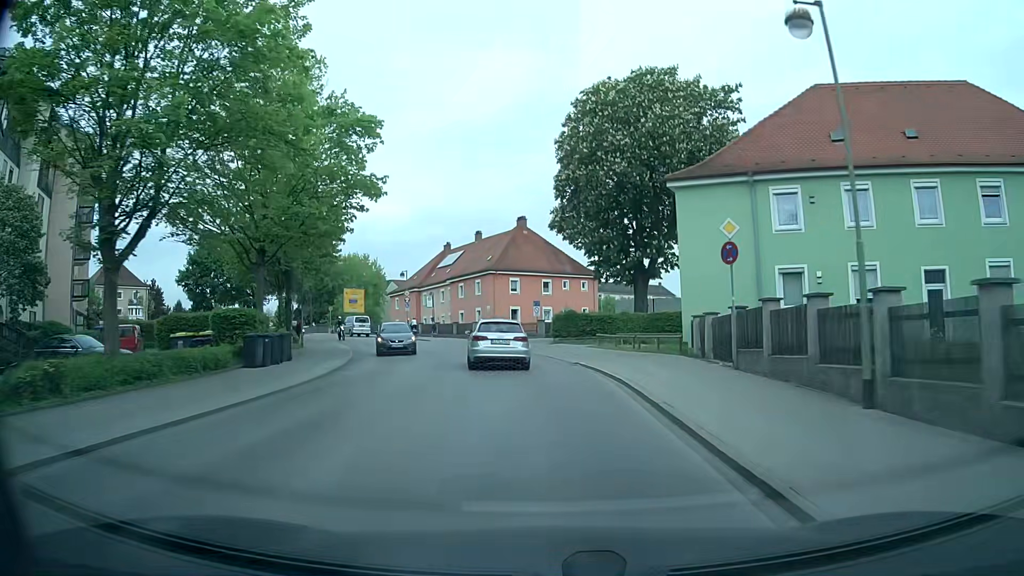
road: tertiary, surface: asphalt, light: Day
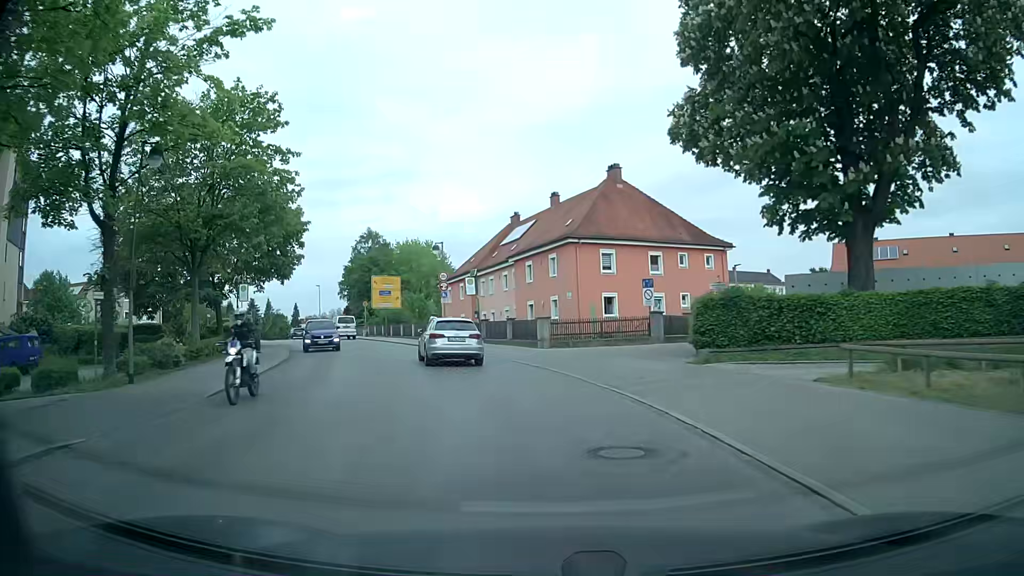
(-1.1, +22.2) m; -8°
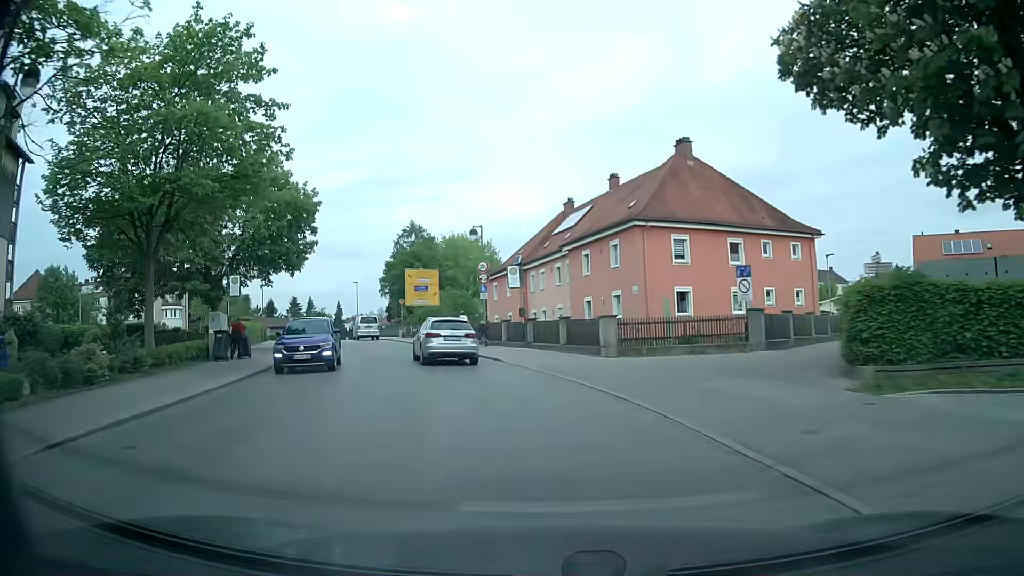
(-0.3, +7.2) m; -5°
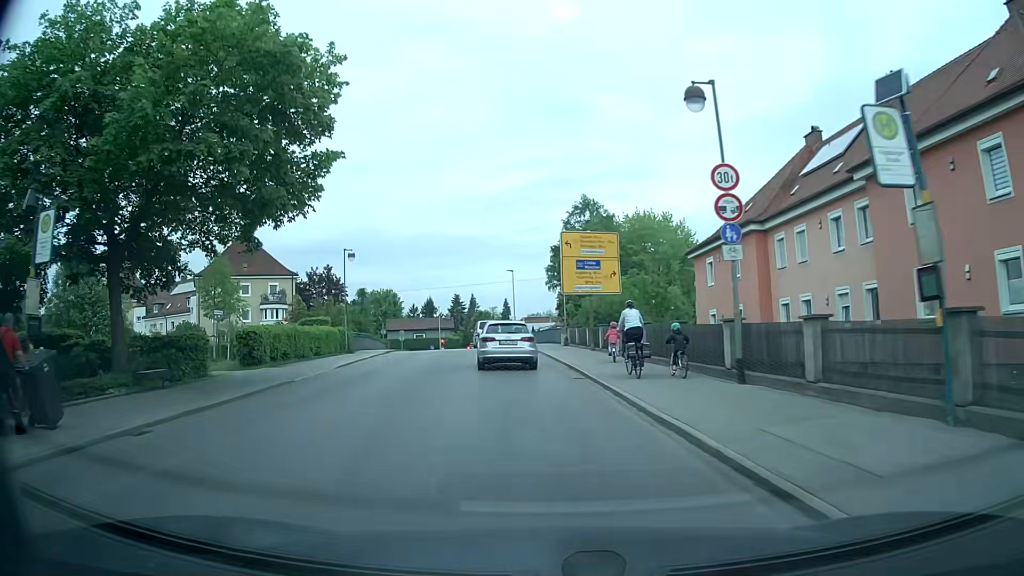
(-2.8, +21.5) m; -16°
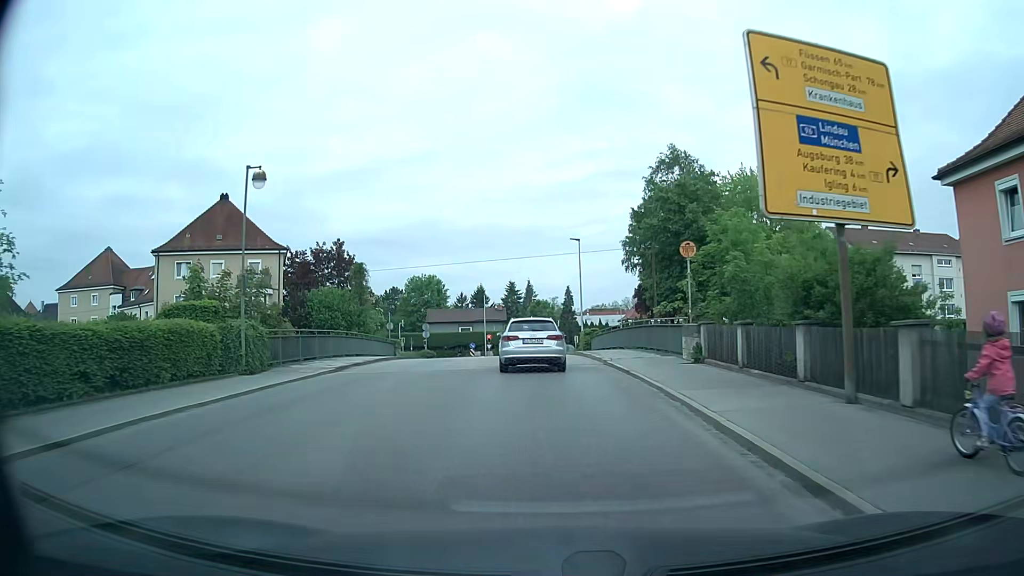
(-1.1, +20.9) m; -5°
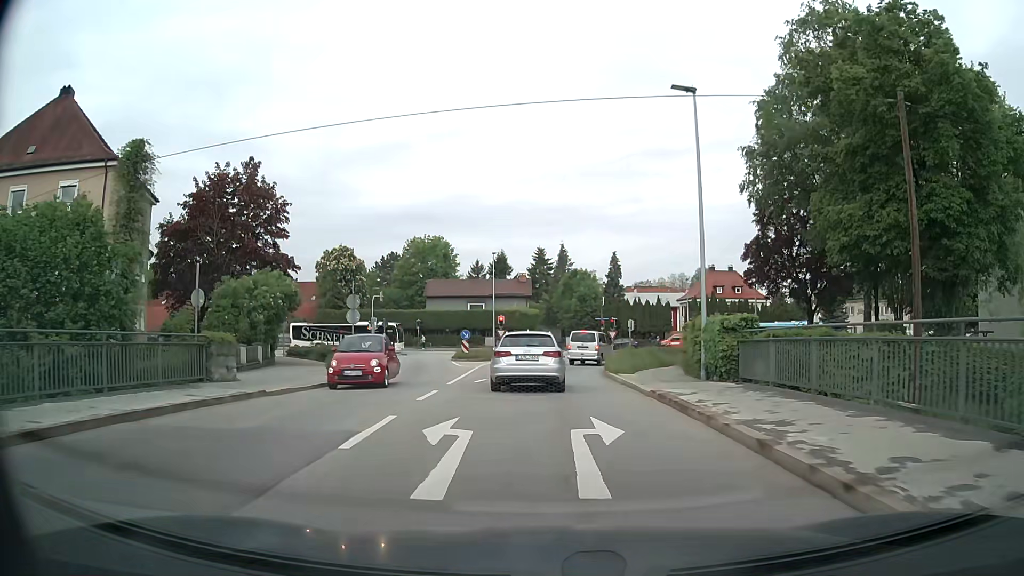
(-0.7, +29.5) m; -3°
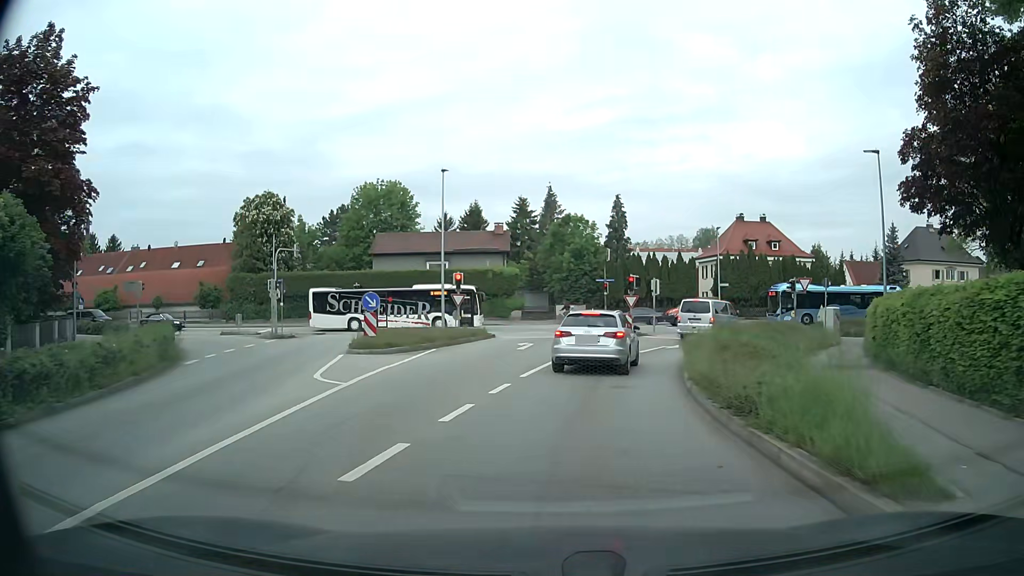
(0.0, +21.0) m; +1°
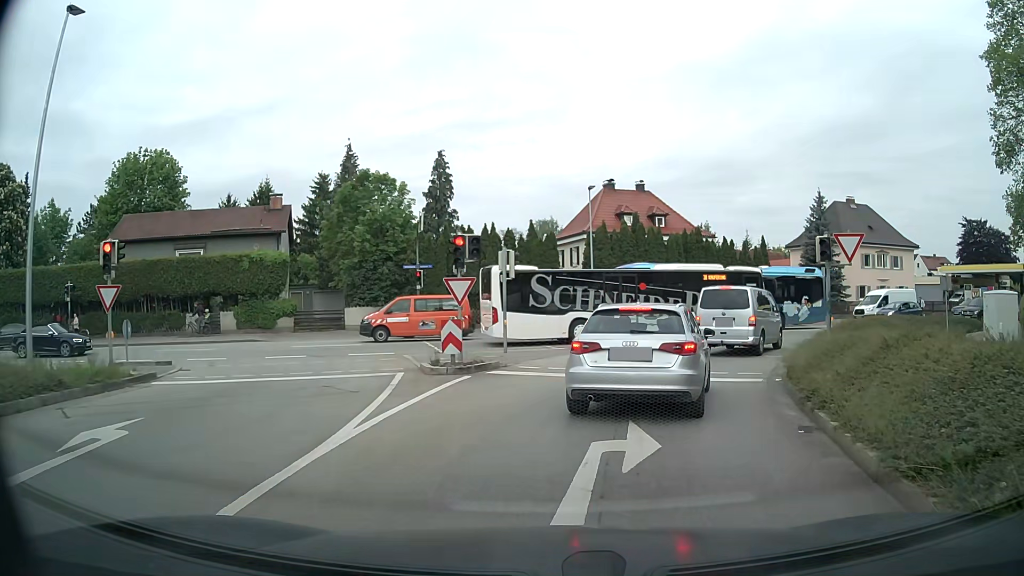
(+2.1, +20.1) m; +15°
